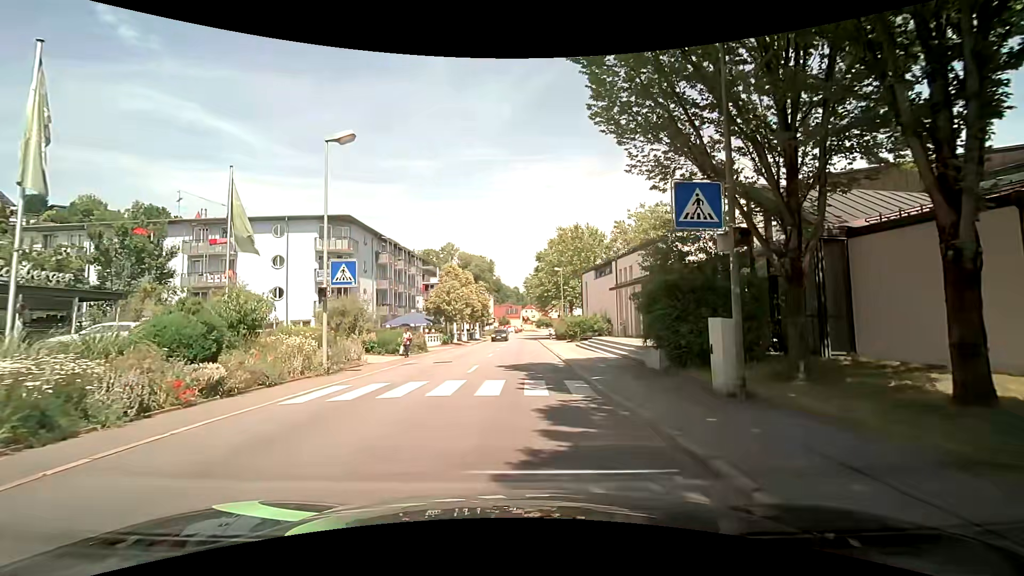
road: tertiary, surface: asphalt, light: Day
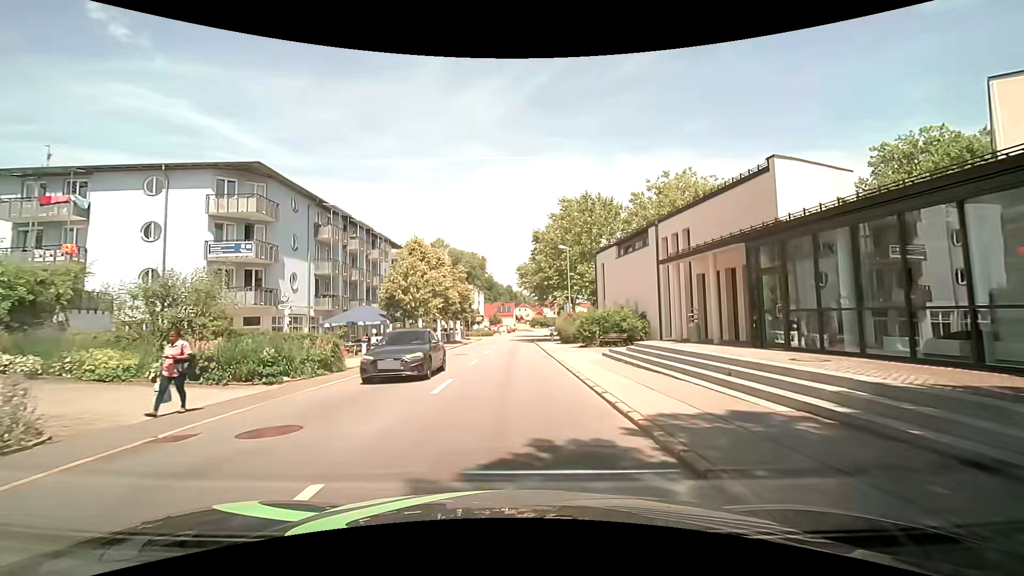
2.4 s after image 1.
(+0.5, +14.5) m; +3°
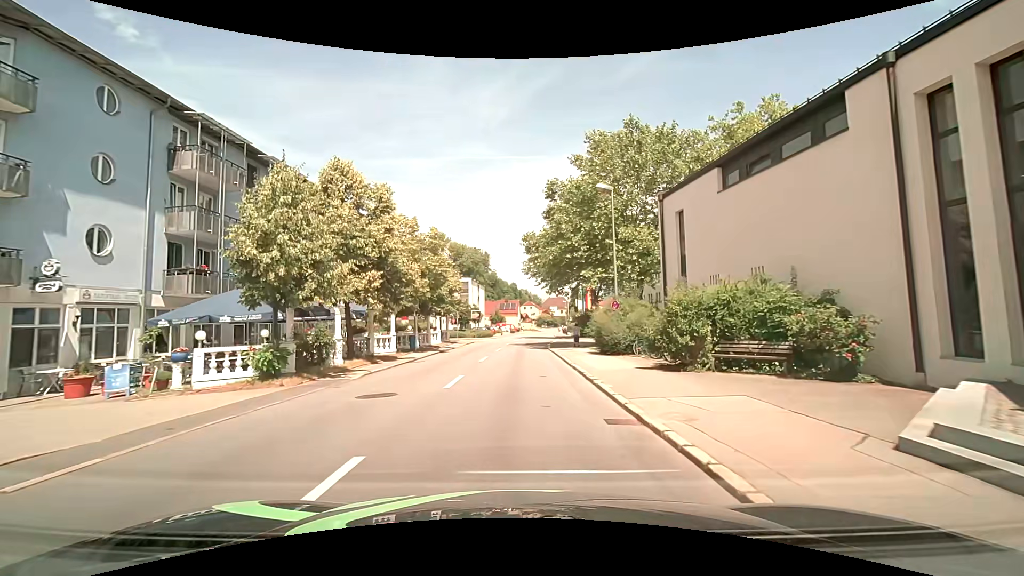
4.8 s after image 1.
(-0.2, +17.4) m; -1°
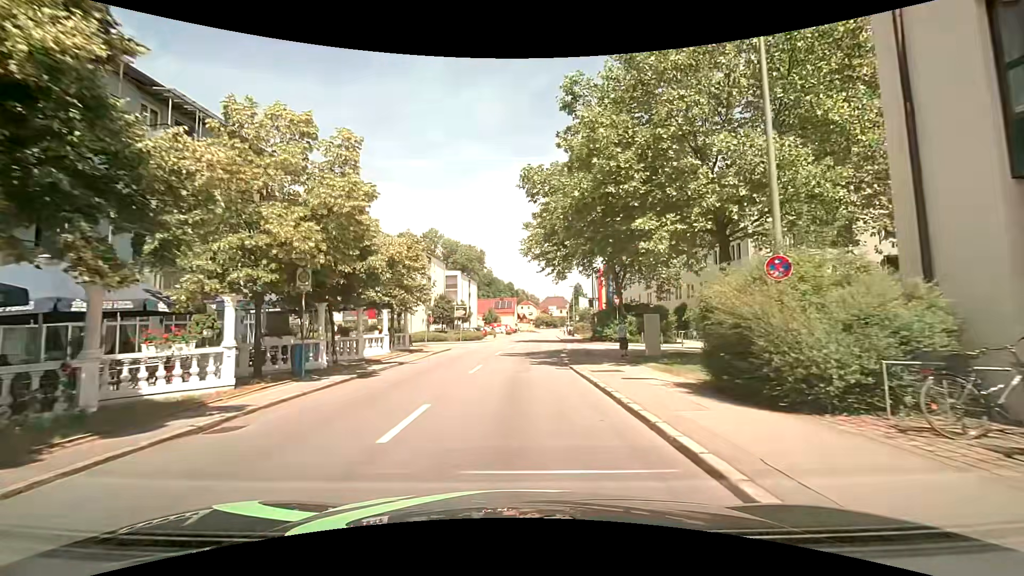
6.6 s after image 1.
(+0.1, +14.5) m; +1°
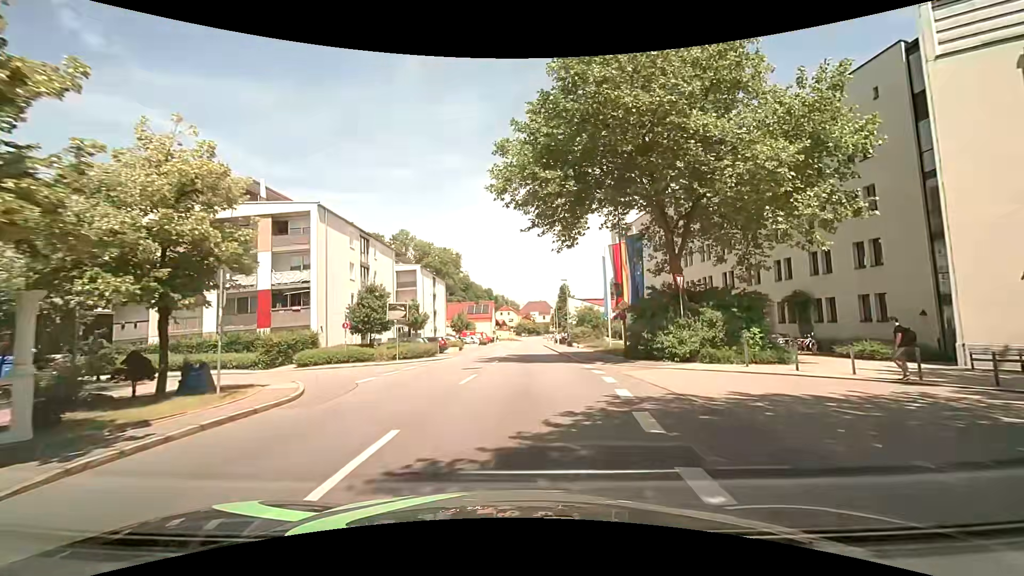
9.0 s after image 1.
(+0.3, +20.2) m; +2°
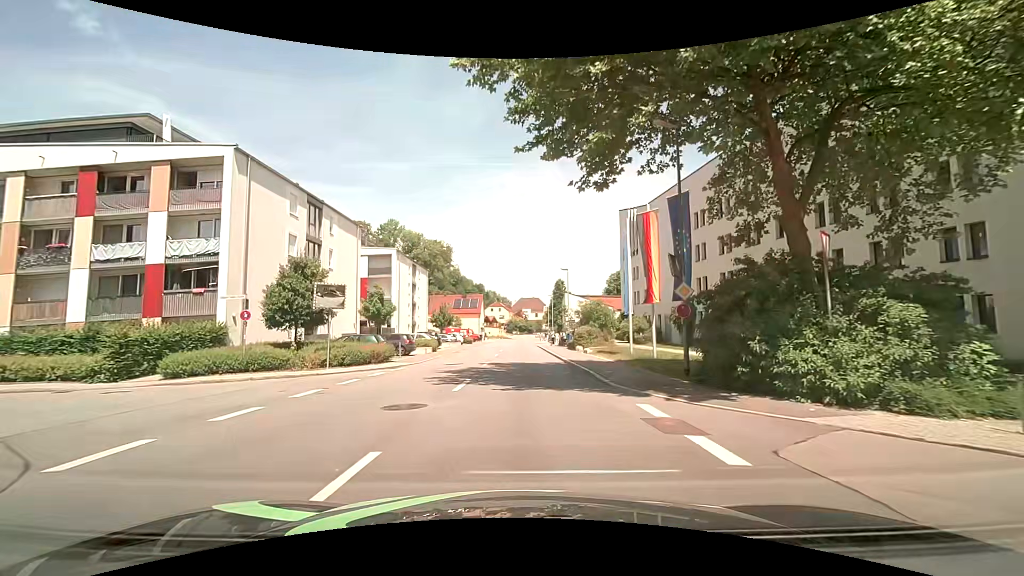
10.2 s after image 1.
(+0.1, +10.3) m; +1°
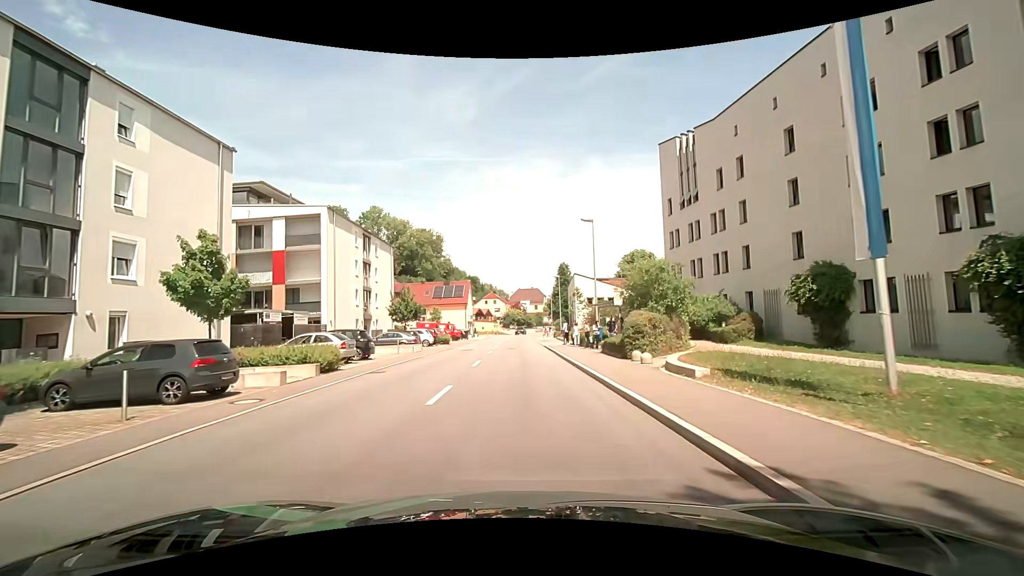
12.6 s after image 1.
(+0.2, +20.8) m; +1°
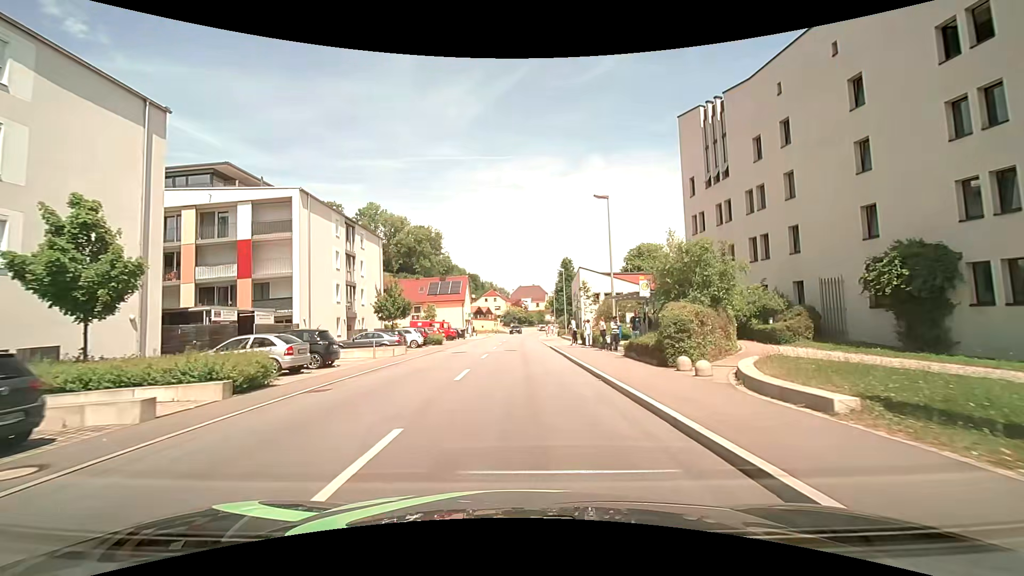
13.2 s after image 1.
(-0.1, +5.3) m; -1°
(0, +10) (0, +20) (0, +30) (0, +40) (0, +50) (0, +60) (0, +70) (+1, +80) (+2, +90) (+3, +100) m
